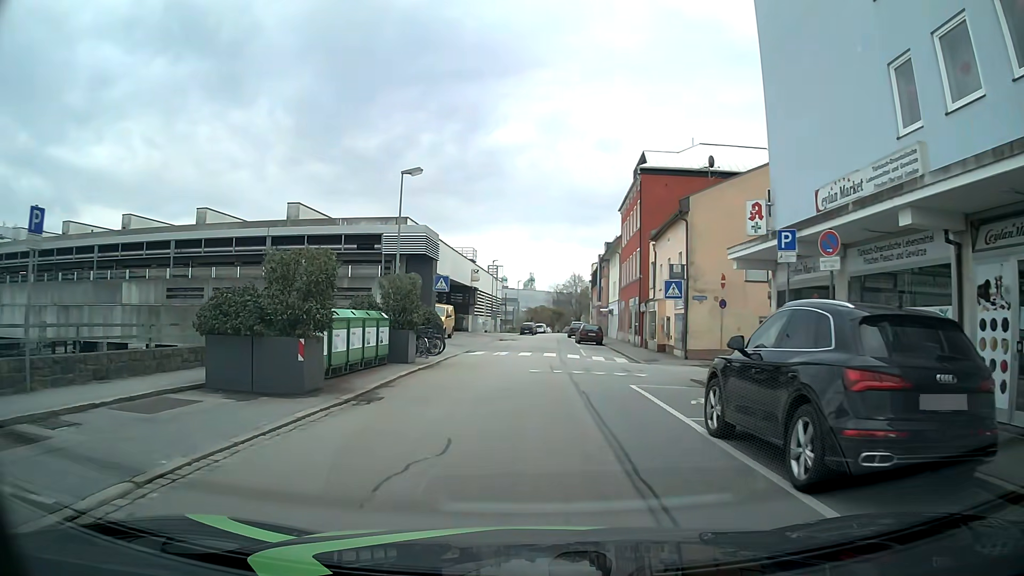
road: residential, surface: asphalt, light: Day
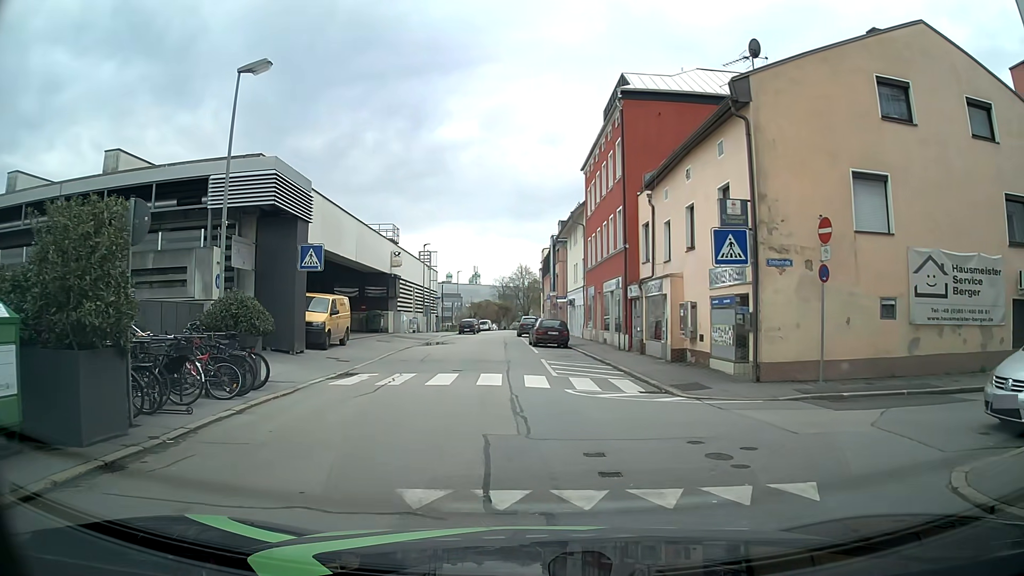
(+0.2, +13.4) m; +5°
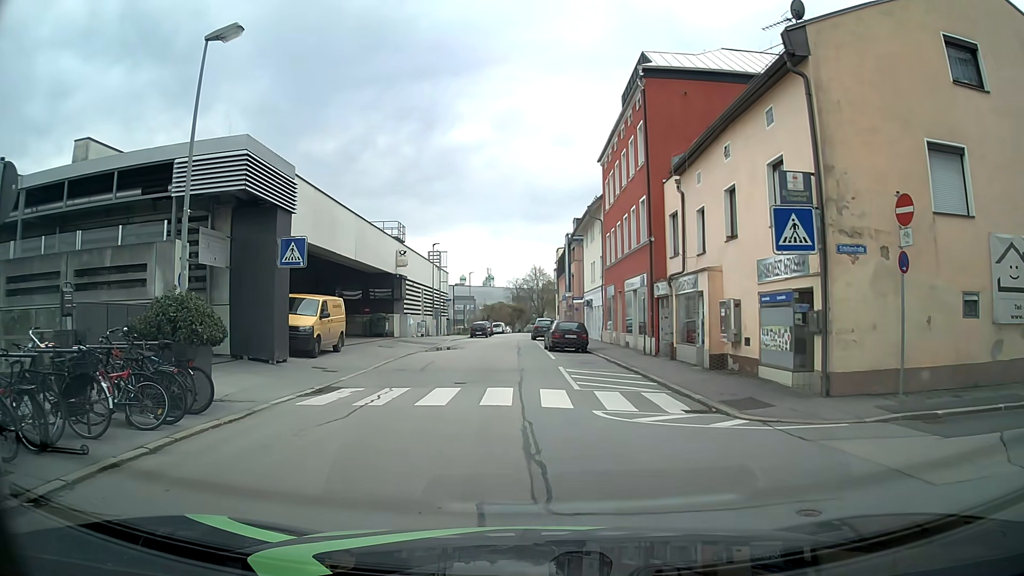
(-0.1, +2.8) m; -1°
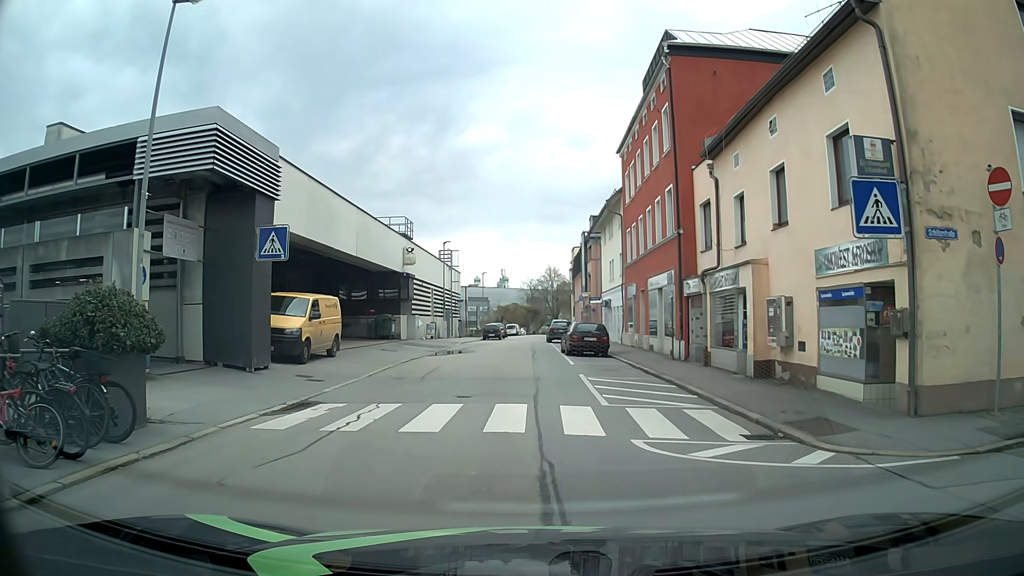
(-0.1, +2.6) m; -2°
